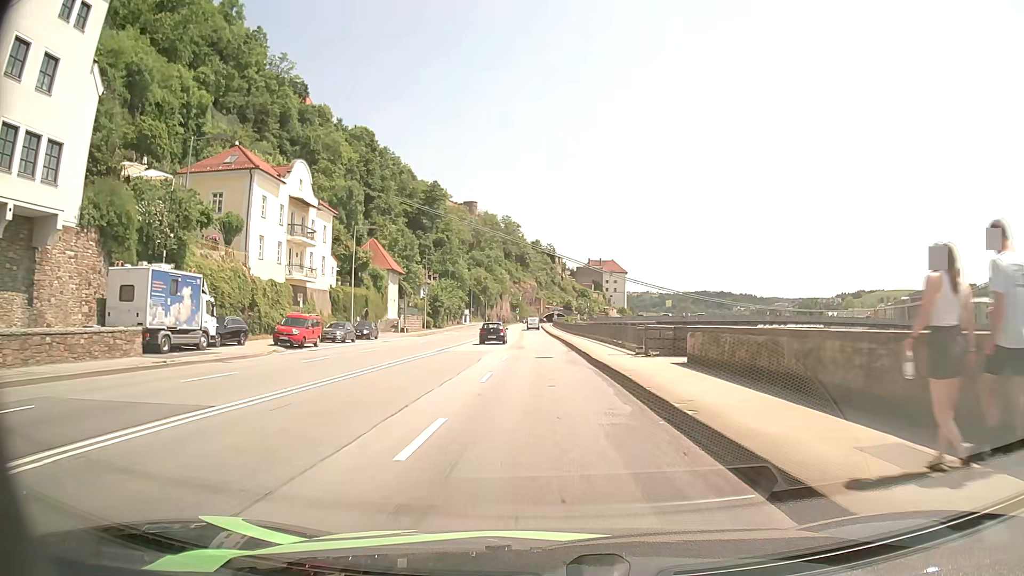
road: primary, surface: asphalt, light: Day
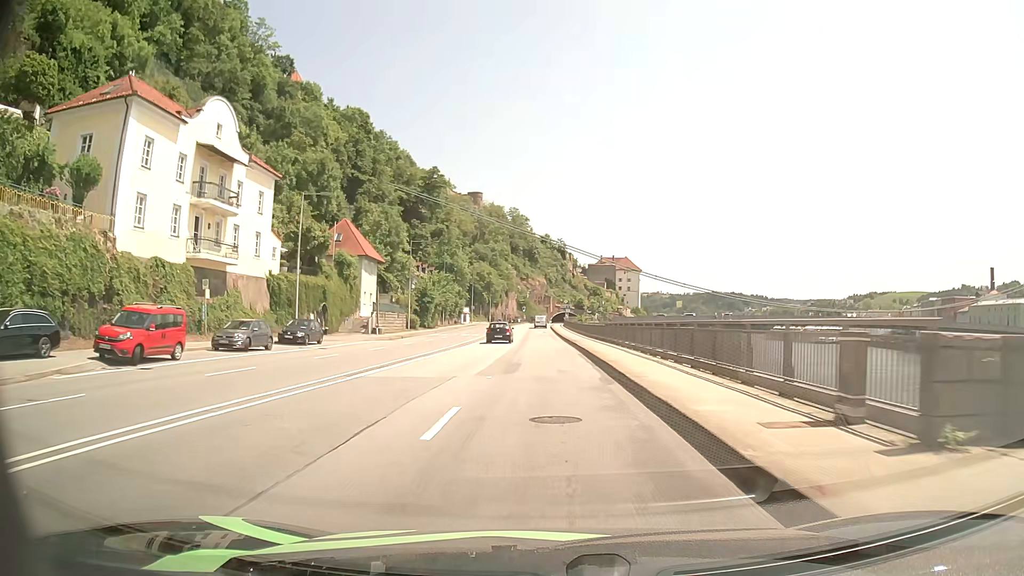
(-0.2, +16.8) m; -1°
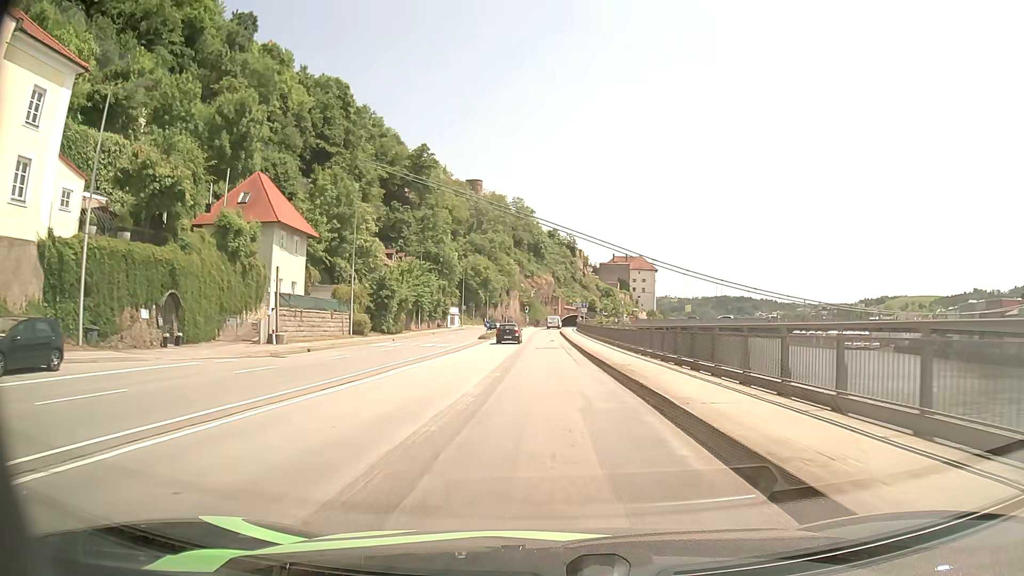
(-0.2, +25.3) m; -1°
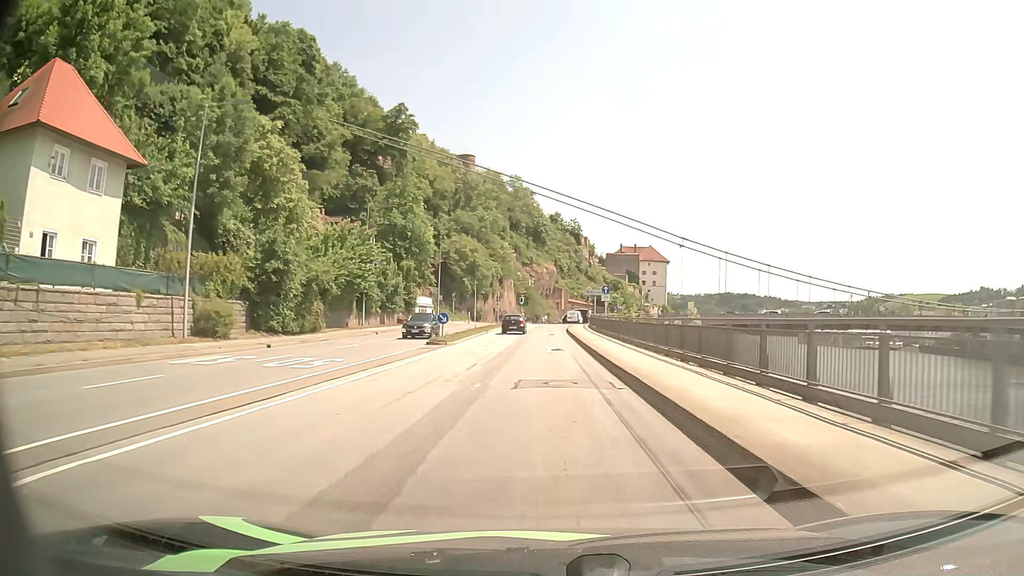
(0.0, +25.2) m; 0°
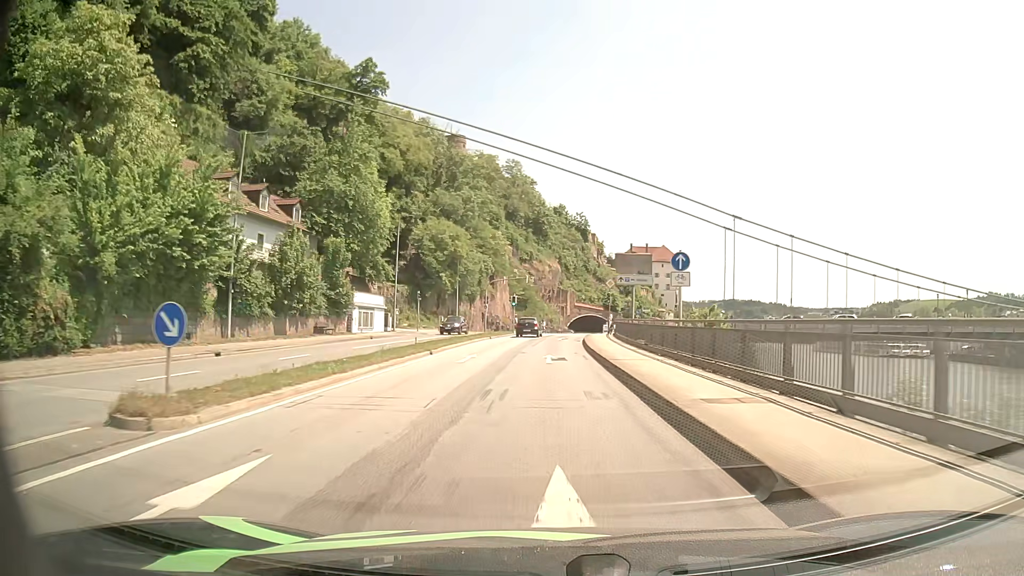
(-0.1, +25.1) m; 0°
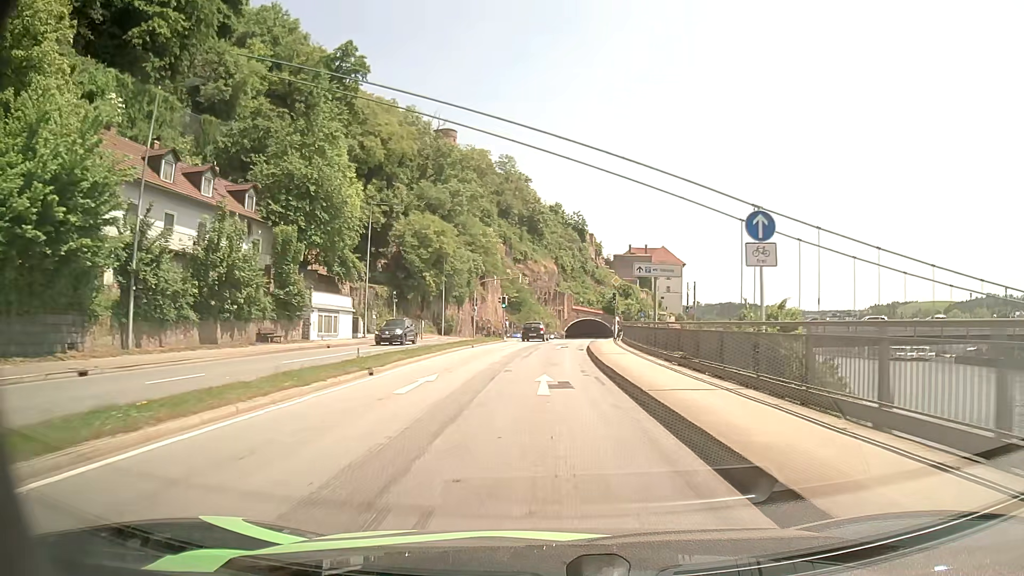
(0.0, +8.3) m; 0°
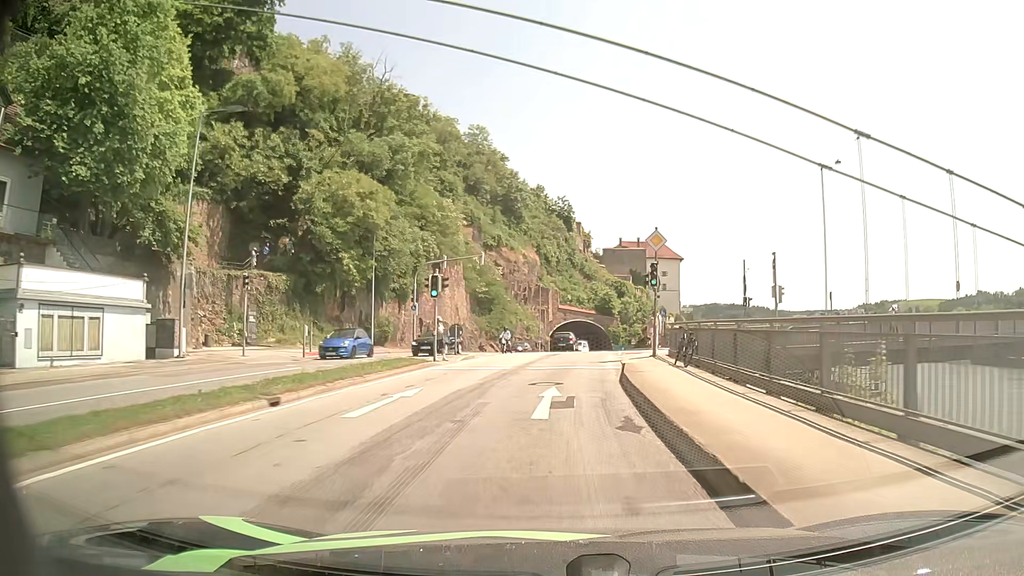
(+0.3, +24.9) m; +1°
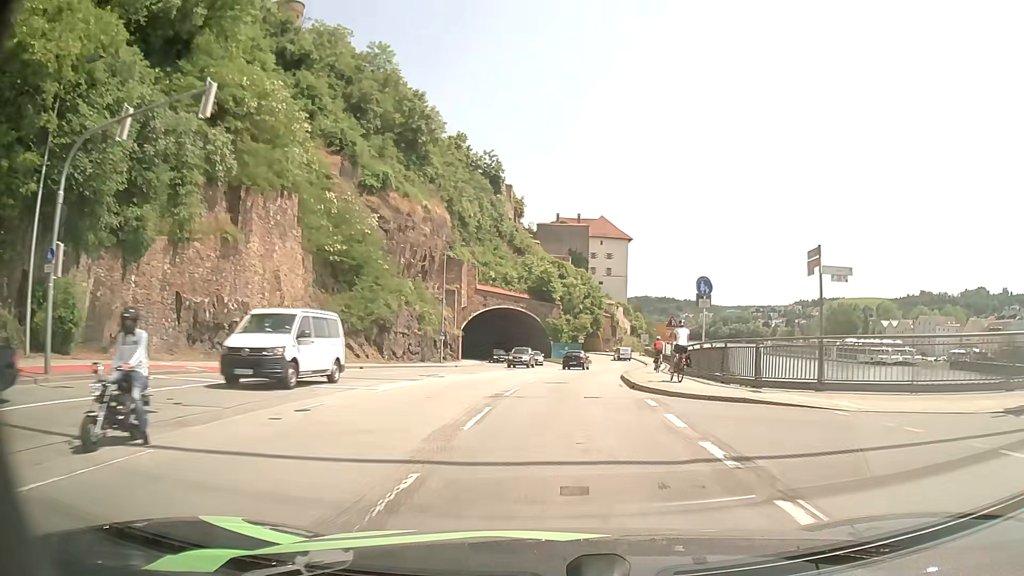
(+1.6, +33.1) m; +6°
(0, +10) (+1, +20) (+2, +30) (+3, +40) (+5, +50) (+7, +60) (+8, +69) (+10, +79) (+11, +89) (+11, +99) m
